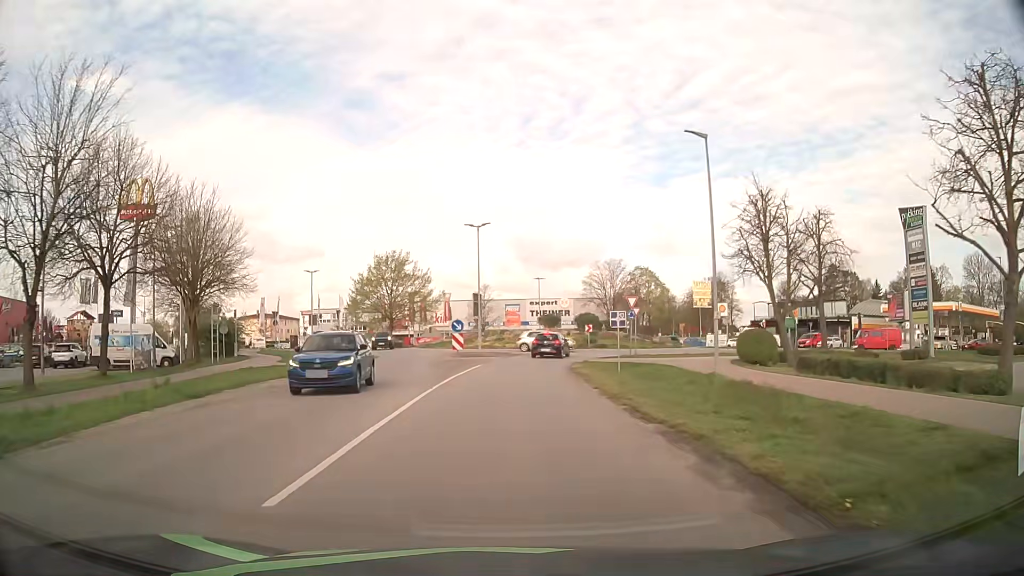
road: secondary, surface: asphalt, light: Day
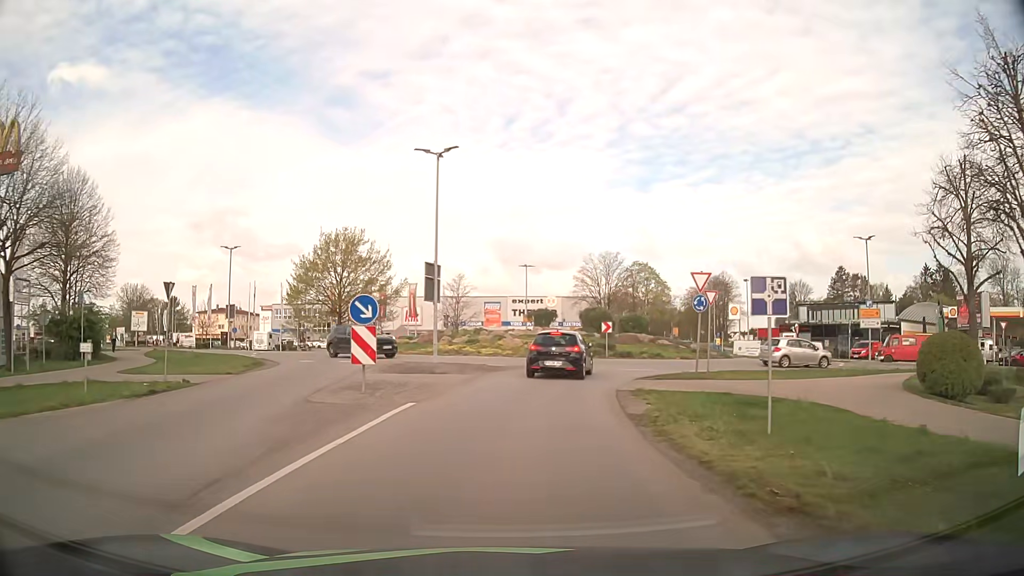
(+0.2, +17.4) m; +2°
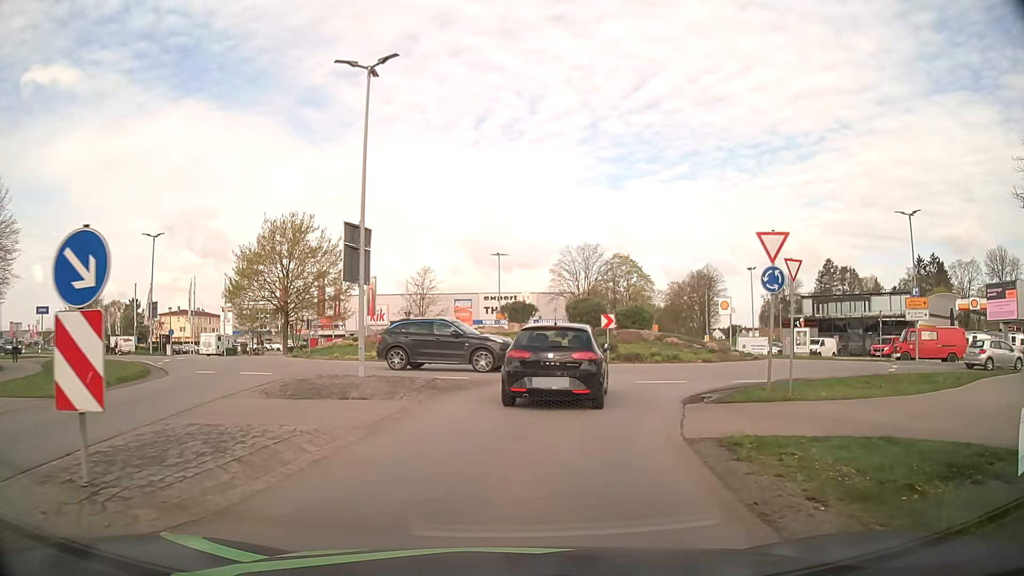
(+0.2, +8.4) m; +3°
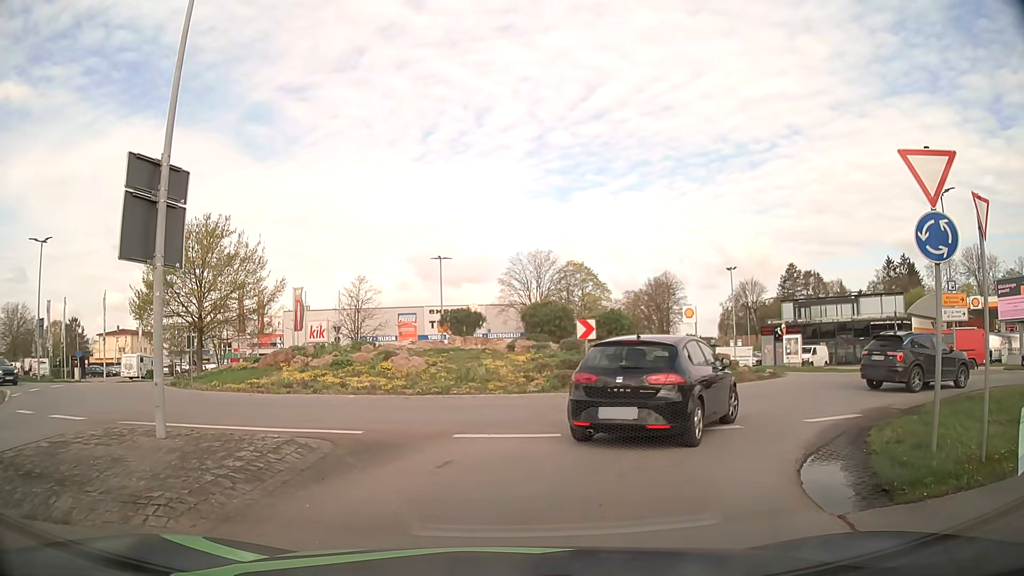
(+0.2, +7.5) m; +3°
(+2, +10) (+8, +18) (+14, +26) (+14, +35) (+10, +44) (+4, +52) (+1, +62) (+2, +72) (+6, +81) (+11, +90) m
